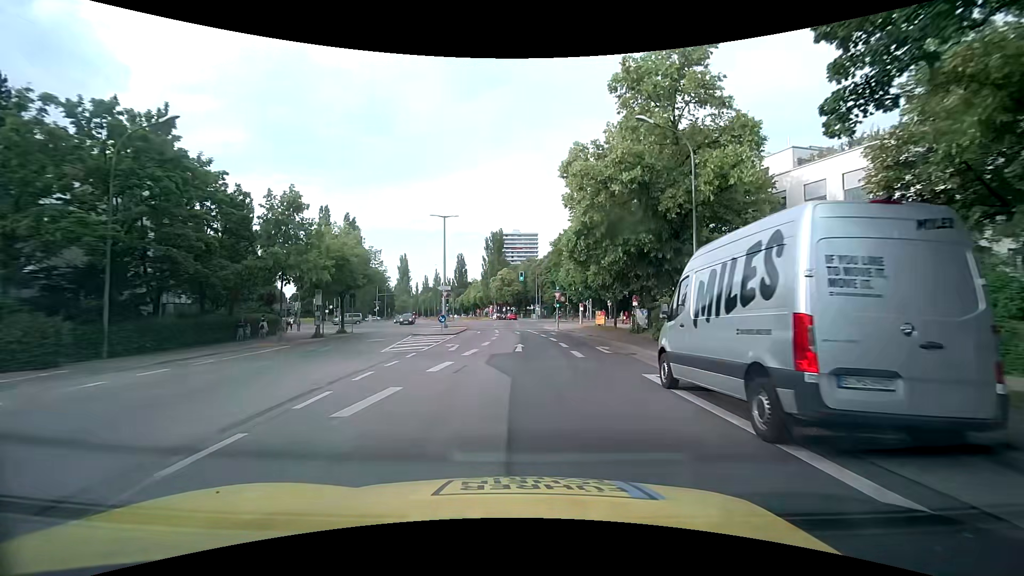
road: secondary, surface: asphalt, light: Day
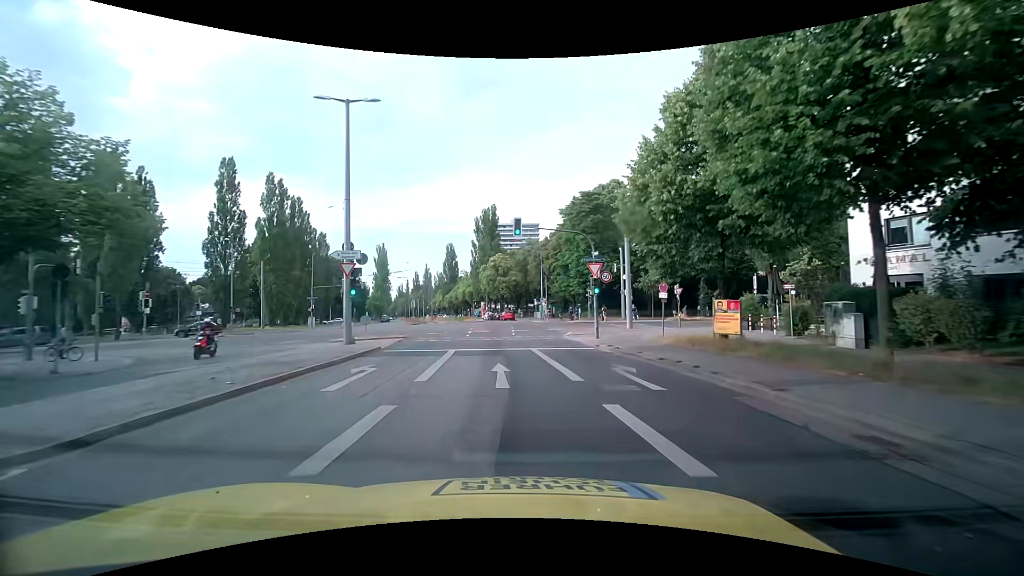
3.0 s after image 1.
(-0.1, +30.4) m; 0°
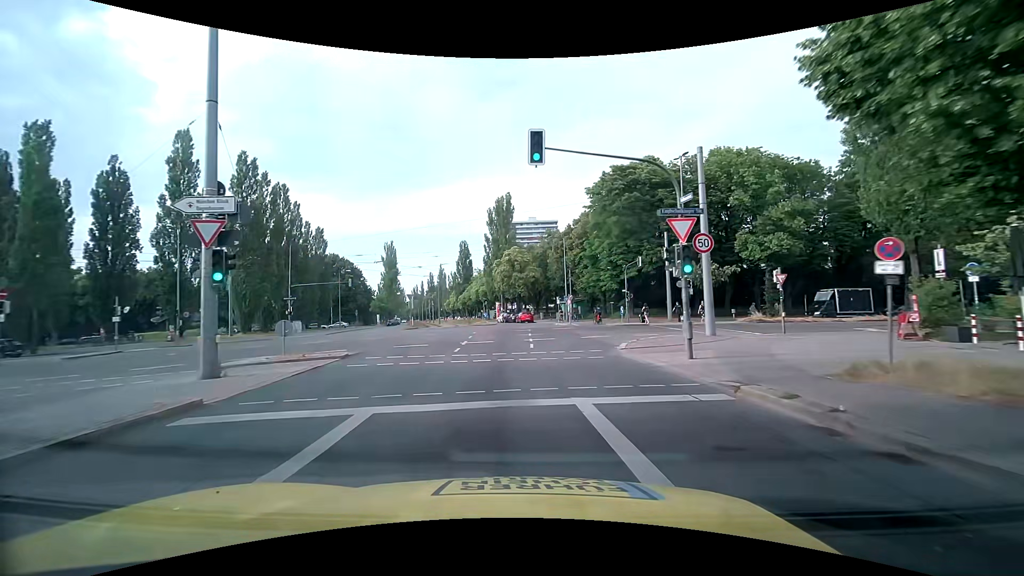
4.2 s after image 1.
(-0.2, +12.4) m; -1°
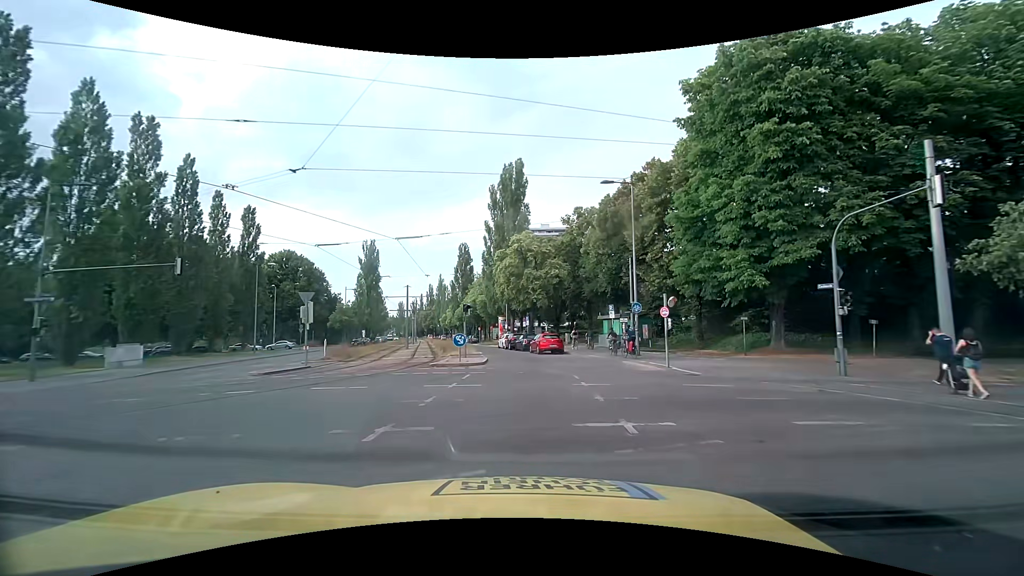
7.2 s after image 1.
(-1.5, +31.4) m; -2°
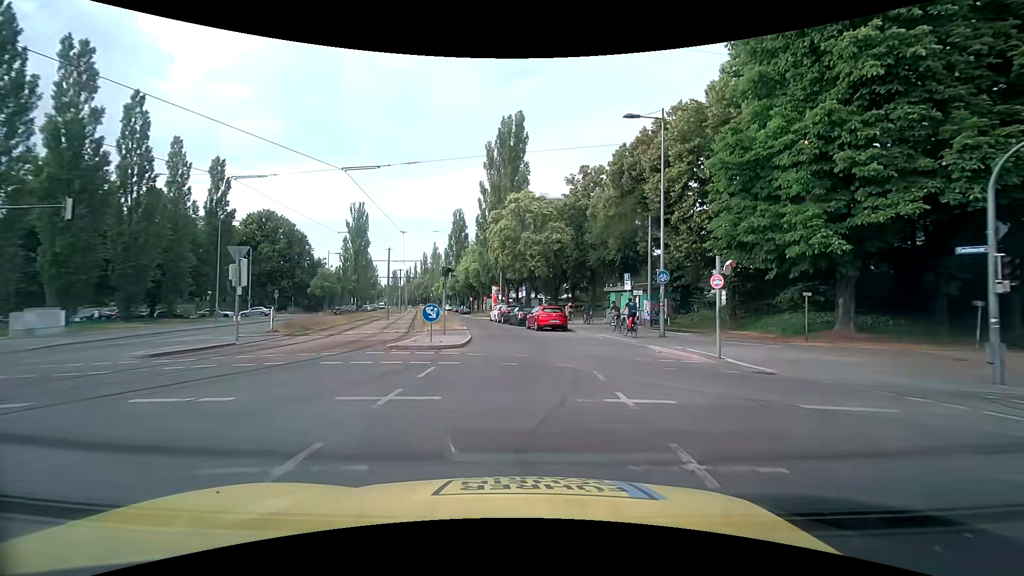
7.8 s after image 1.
(0.0, +6.2) m; +1°
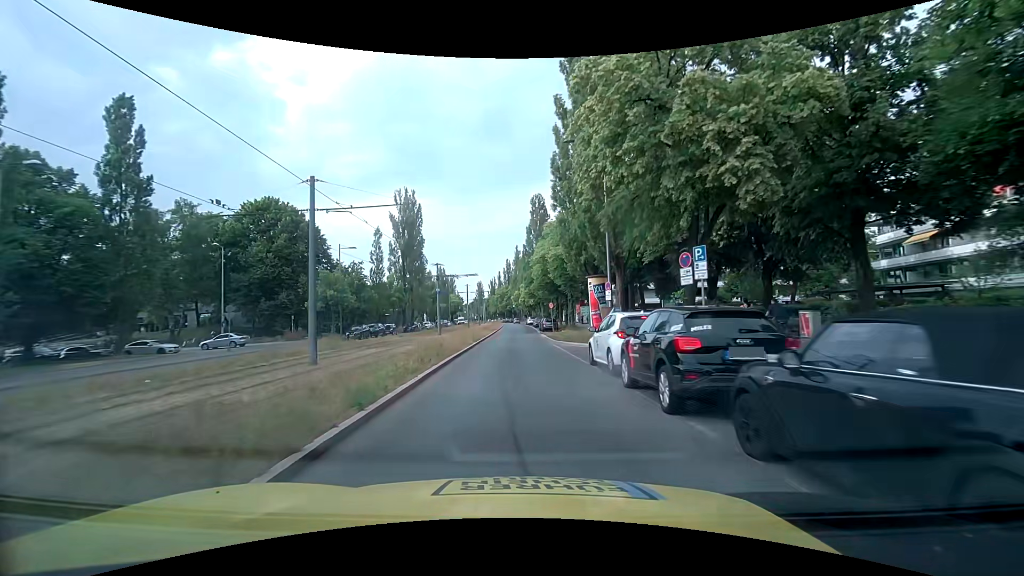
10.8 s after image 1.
(-1.8, +31.8) m; -10°
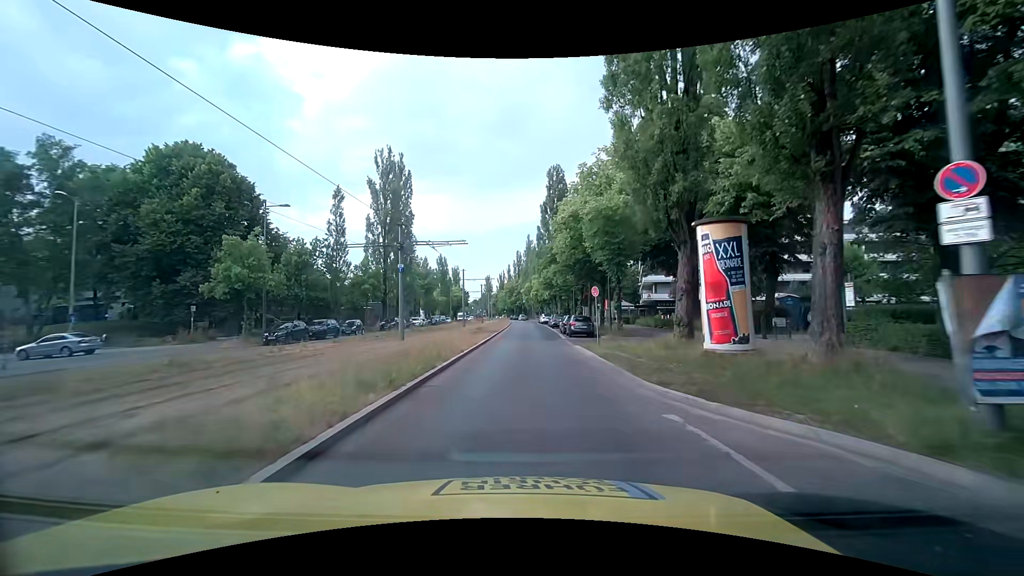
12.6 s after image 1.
(-0.6, +19.3) m; -1°
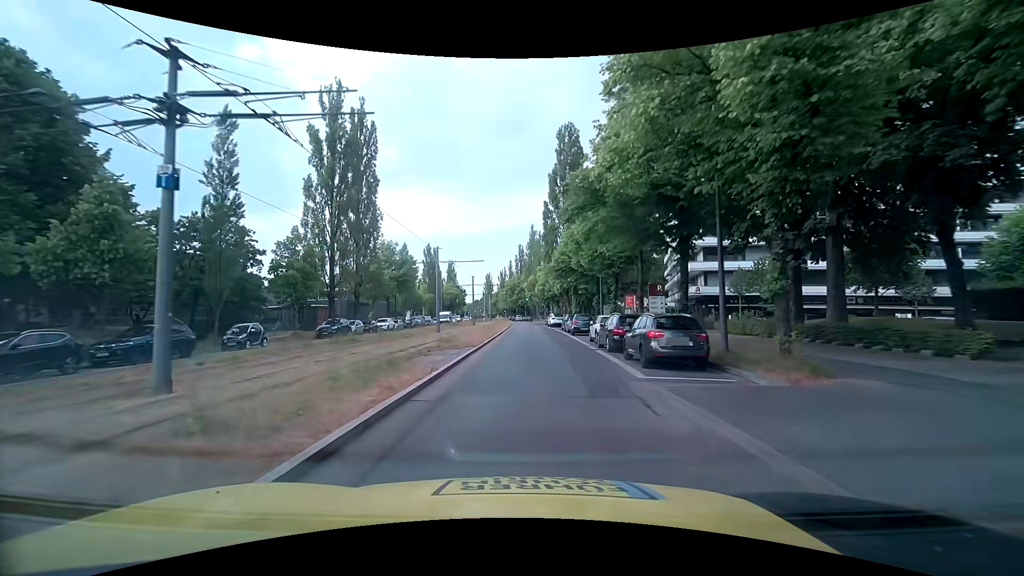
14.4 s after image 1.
(-0.2, +20.0) m; -1°
(0, +10) (0, +20) (0, +30) (0, +40) (+1, +50) (+1, +60) (+1, +70) (+2, +80) (+2, +90) (+2, +100) m
